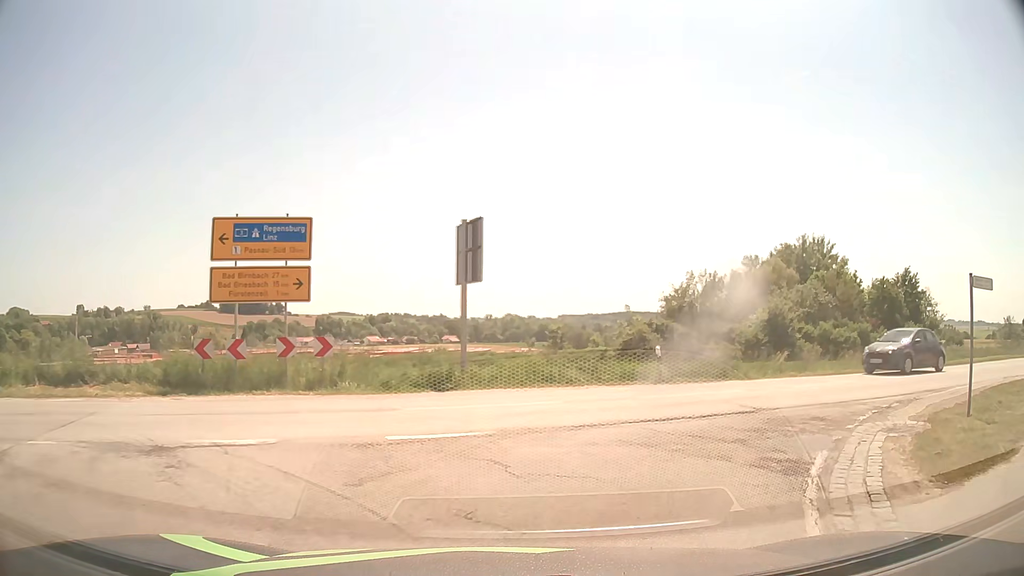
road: secondary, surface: asphalt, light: Day
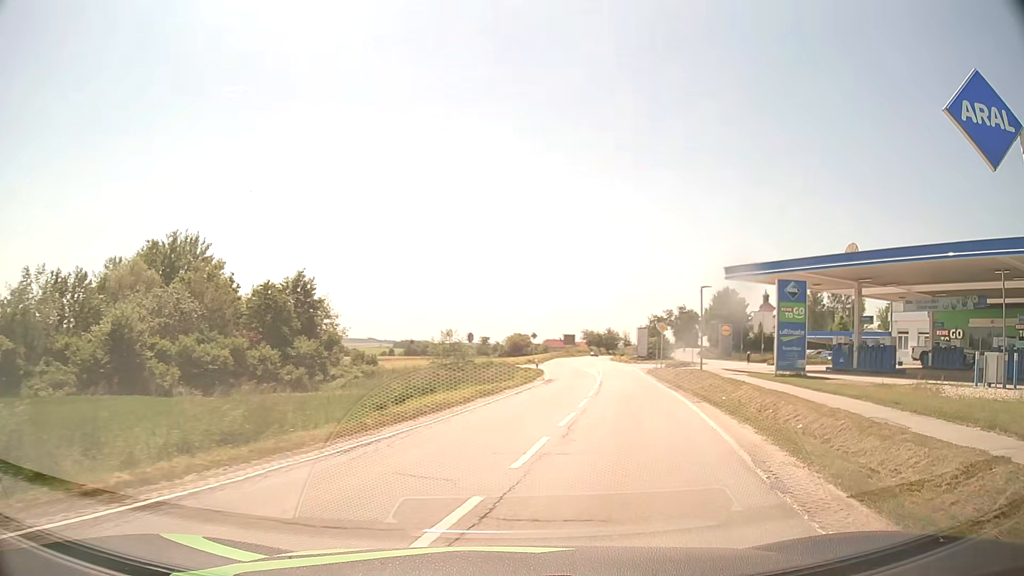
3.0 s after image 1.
(+7.1, +15.0) m; +53°
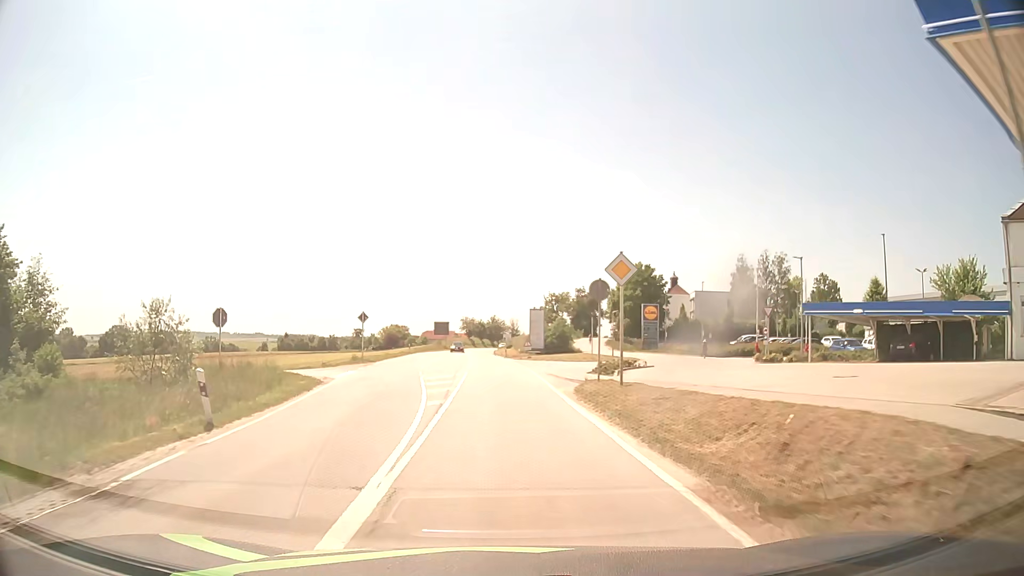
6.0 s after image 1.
(+4.9, +30.3) m; +9°
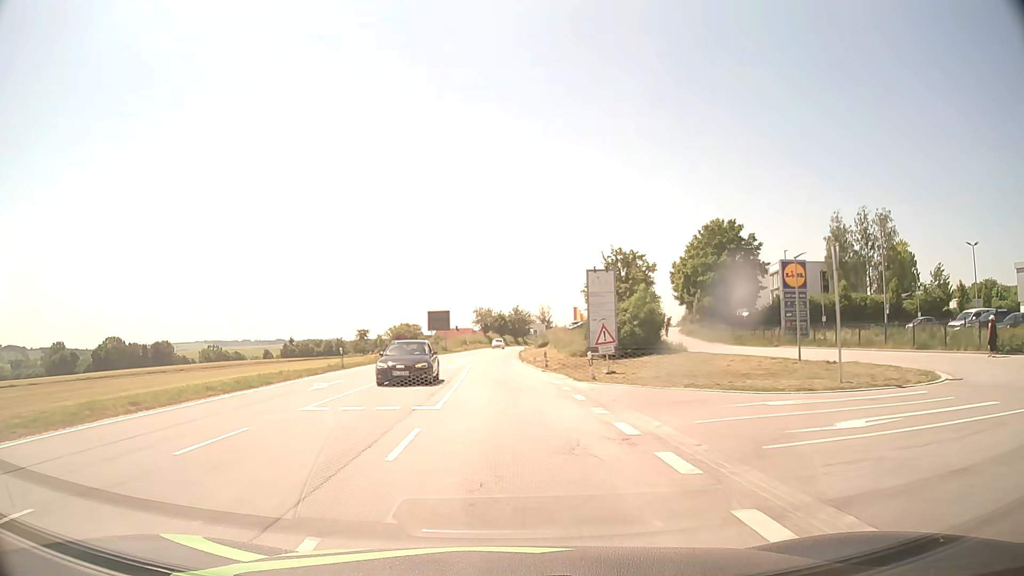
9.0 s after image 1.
(-0.7, +38.2) m; -2°
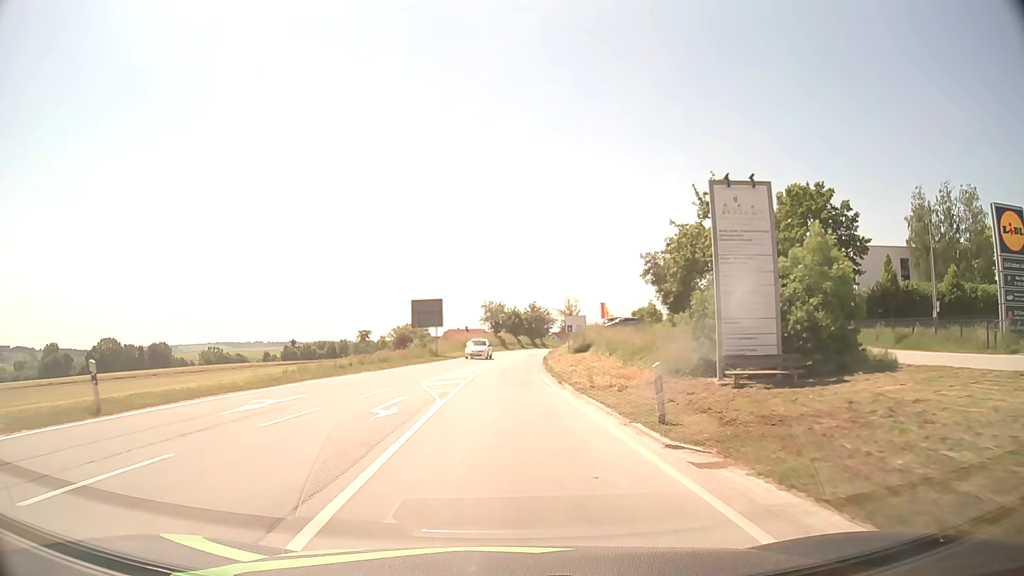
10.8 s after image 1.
(-0.3, +22.8) m; -1°
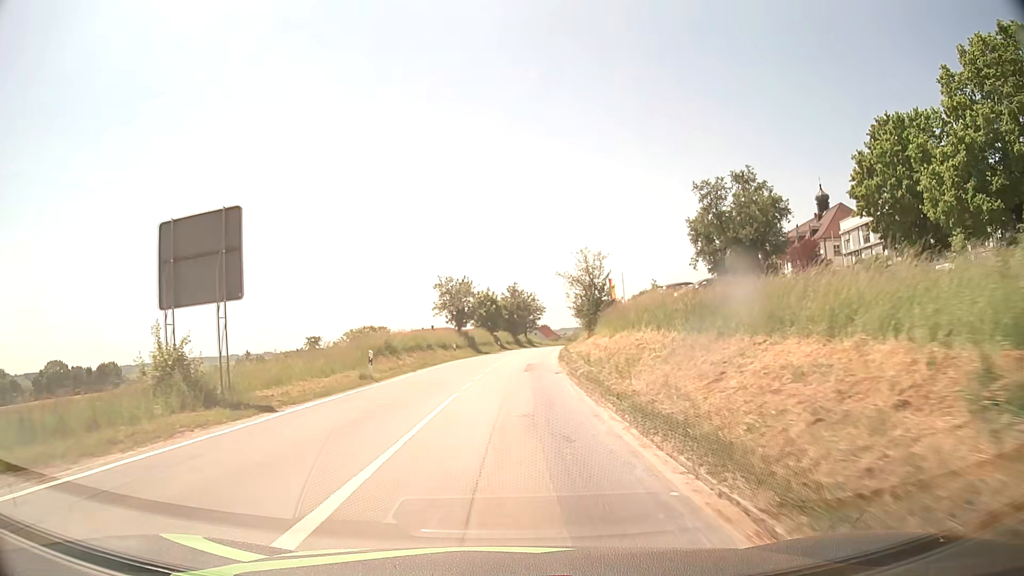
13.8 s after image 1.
(+0.3, +38.0) m; +2°
